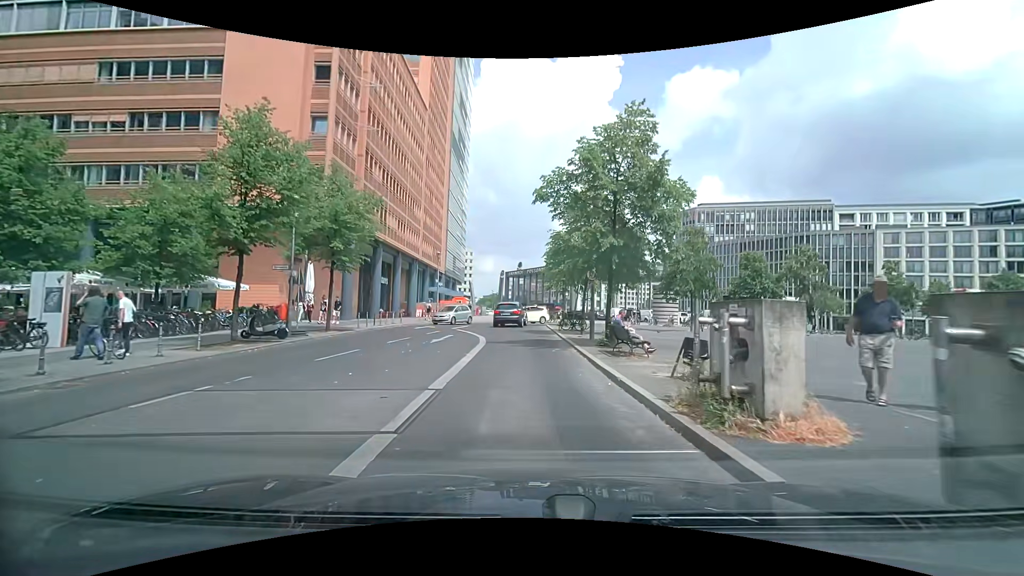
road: residential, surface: asphalt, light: Day
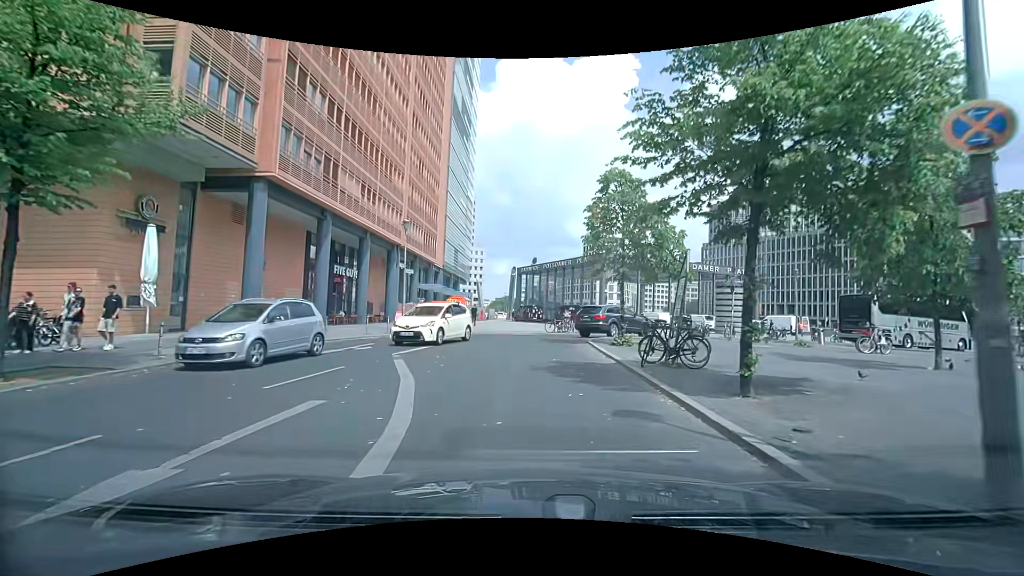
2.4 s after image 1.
(-0.4, +17.0) m; -2°
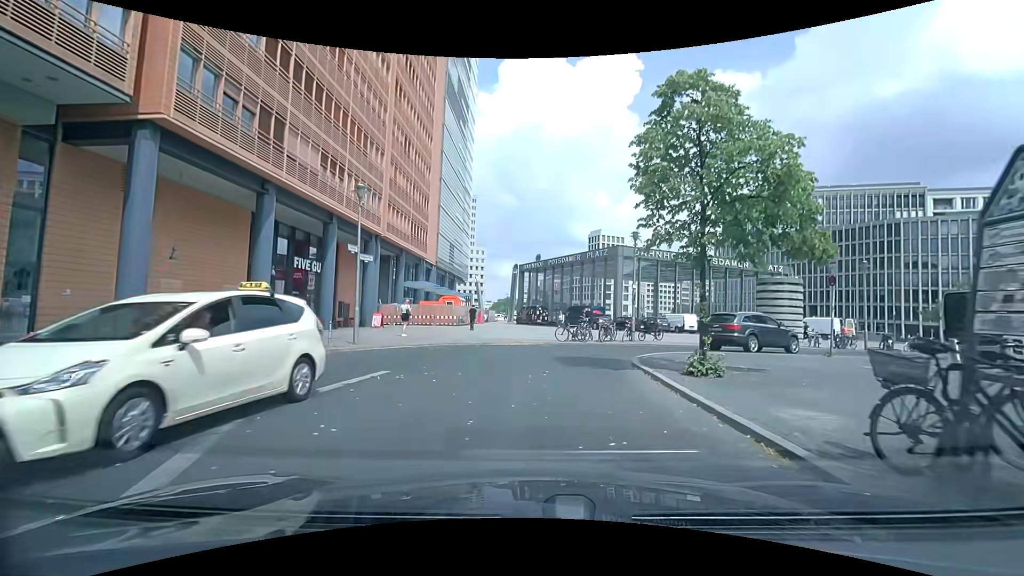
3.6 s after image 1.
(0.0, +8.1) m; 0°
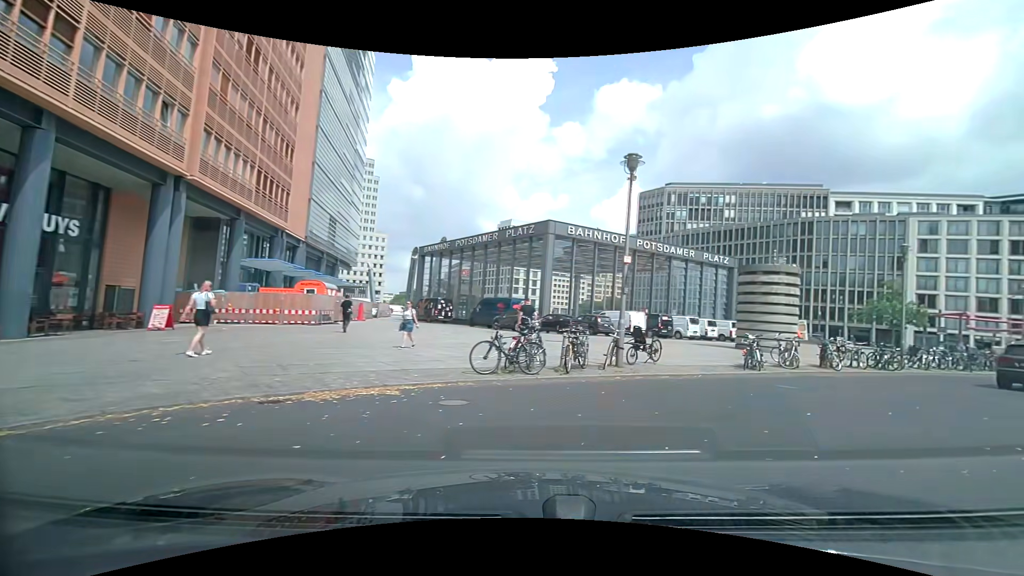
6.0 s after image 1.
(+0.1, +13.9) m; +9°
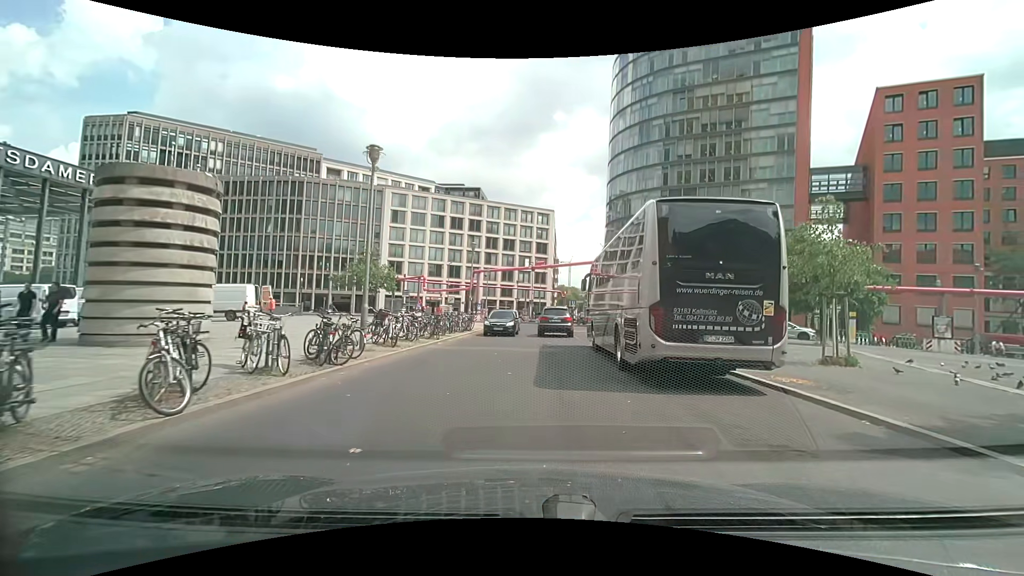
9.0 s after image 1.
(+8.5, +13.0) m; +56°
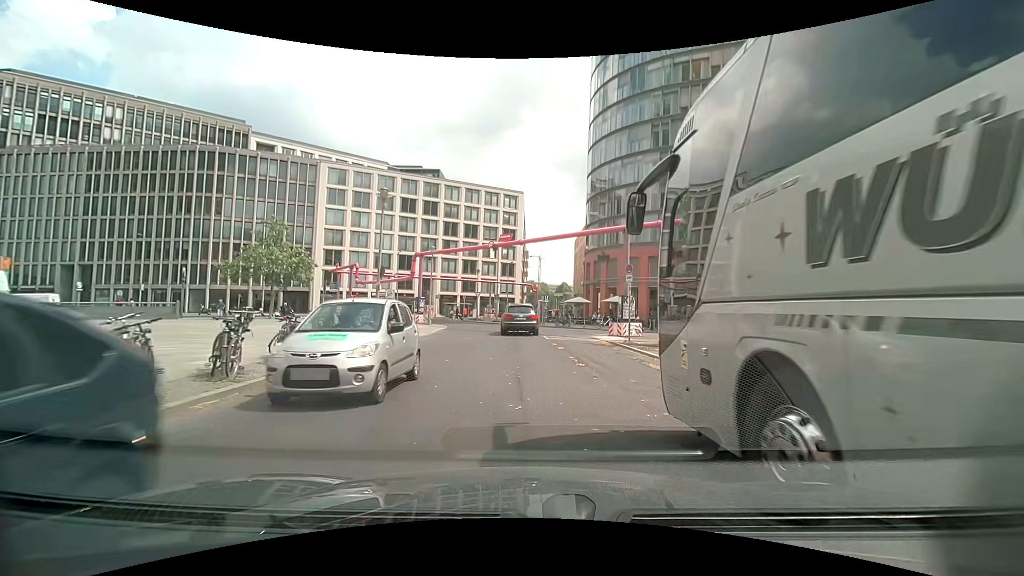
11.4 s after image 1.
(+0.1, +15.3) m; +2°
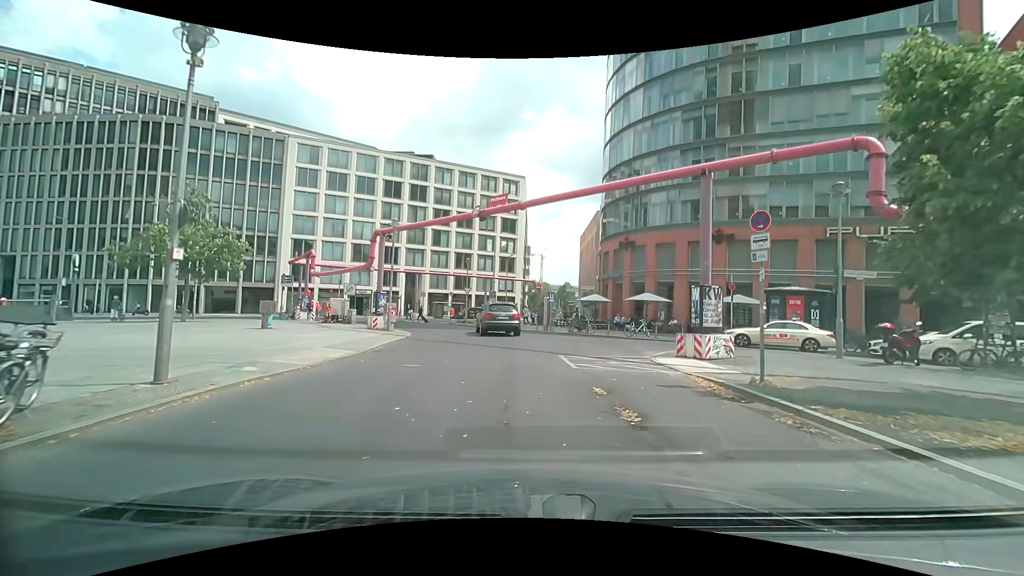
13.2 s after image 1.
(-0.2, +11.9) m; -1°
